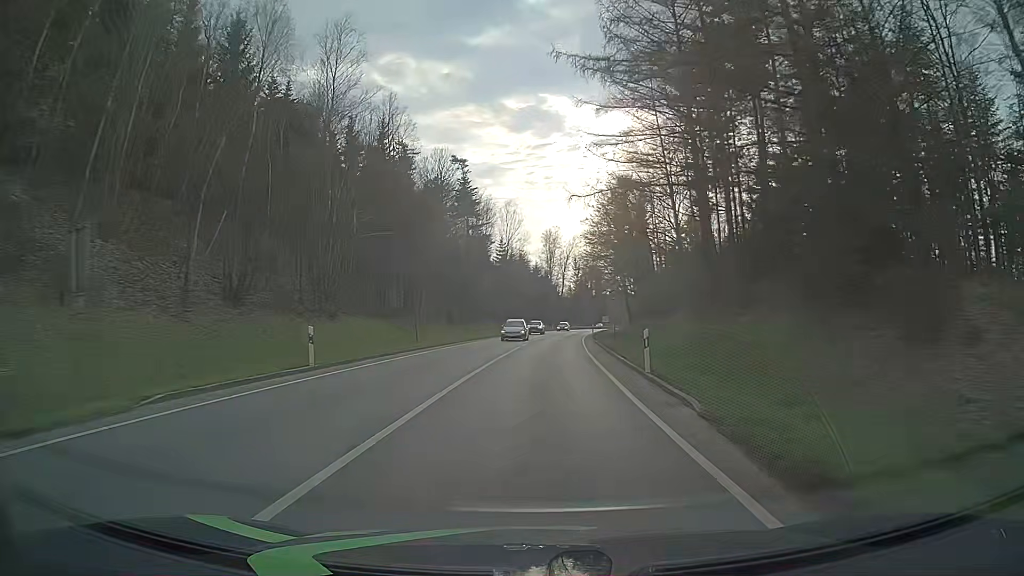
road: primary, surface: asphalt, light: Day
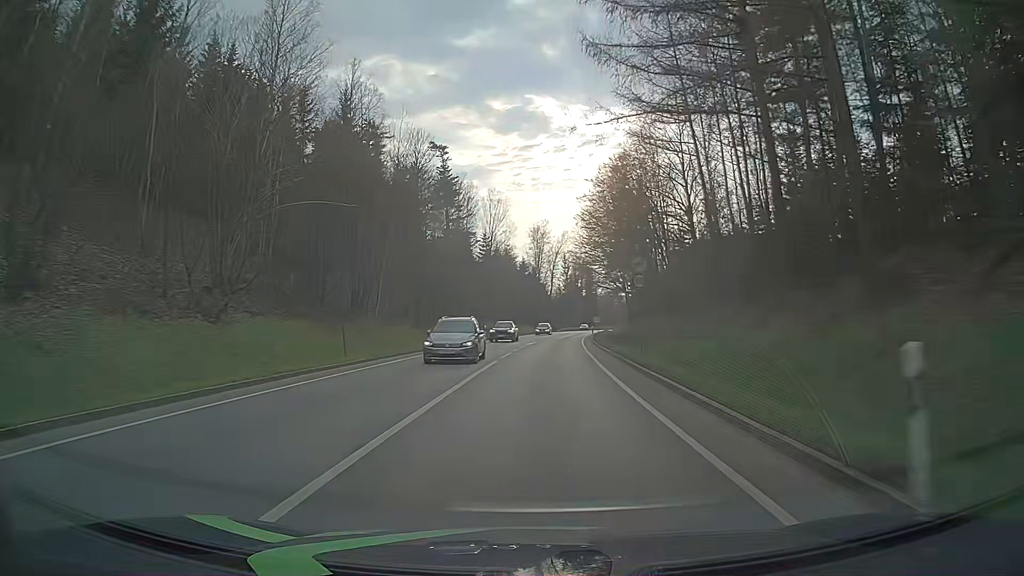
(+0.1, +12.6) m; +1°
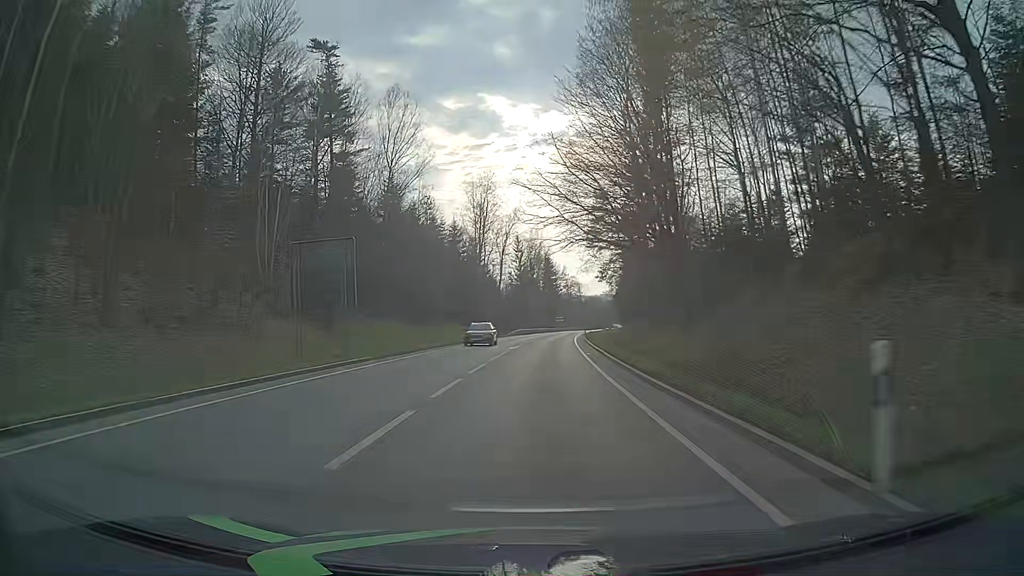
(+1.8, +50.2) m; +4°
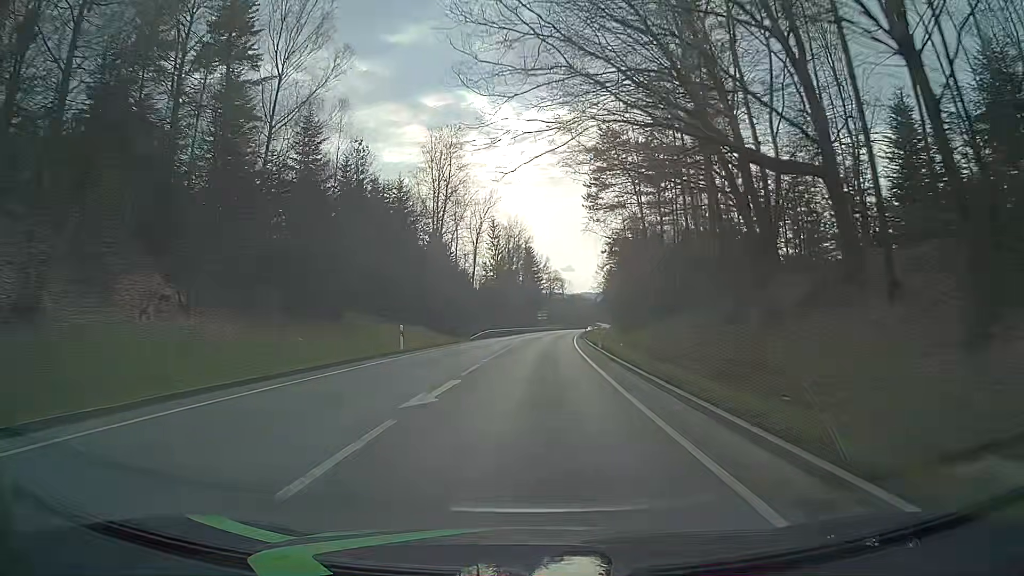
(+0.3, +25.1) m; +2°
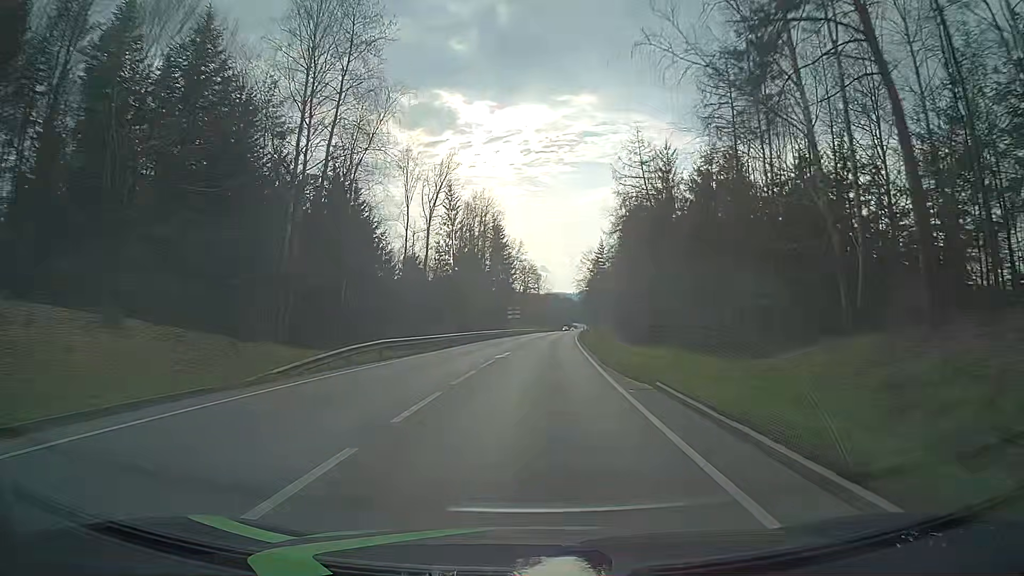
(+0.6, +37.7) m; +2°
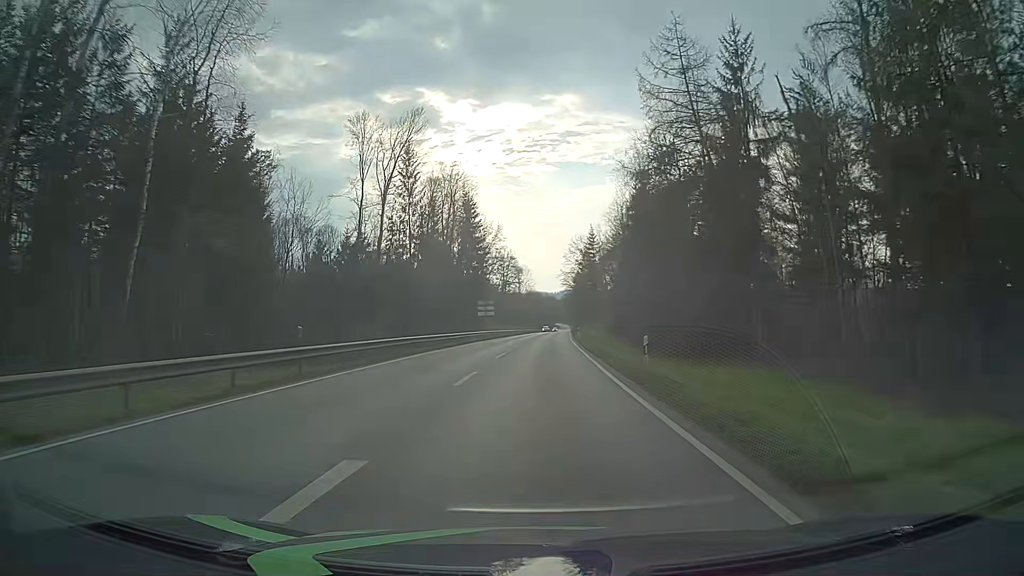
(+0.2, +25.1) m; +1°
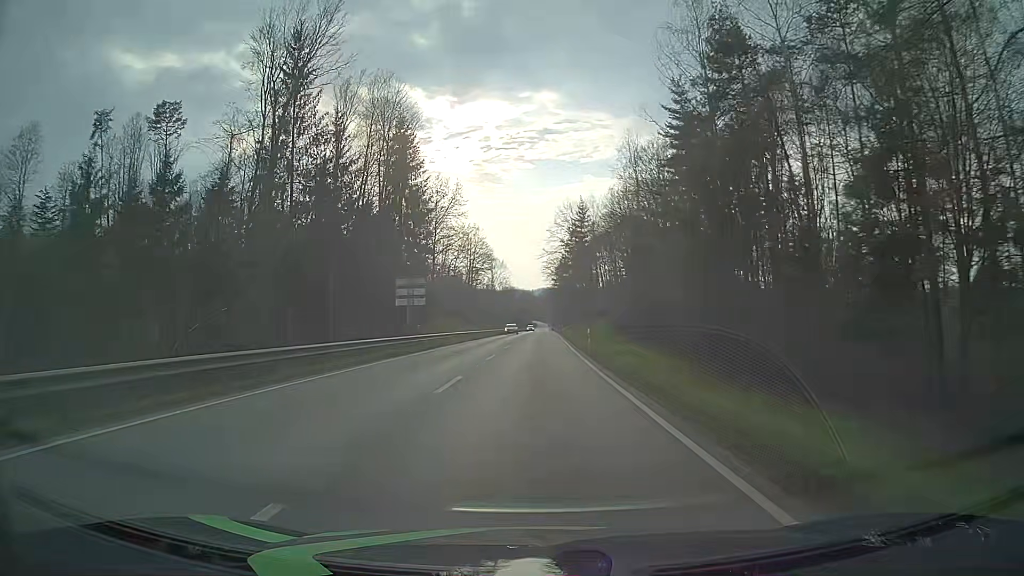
(+0.8, +37.7) m; +2°
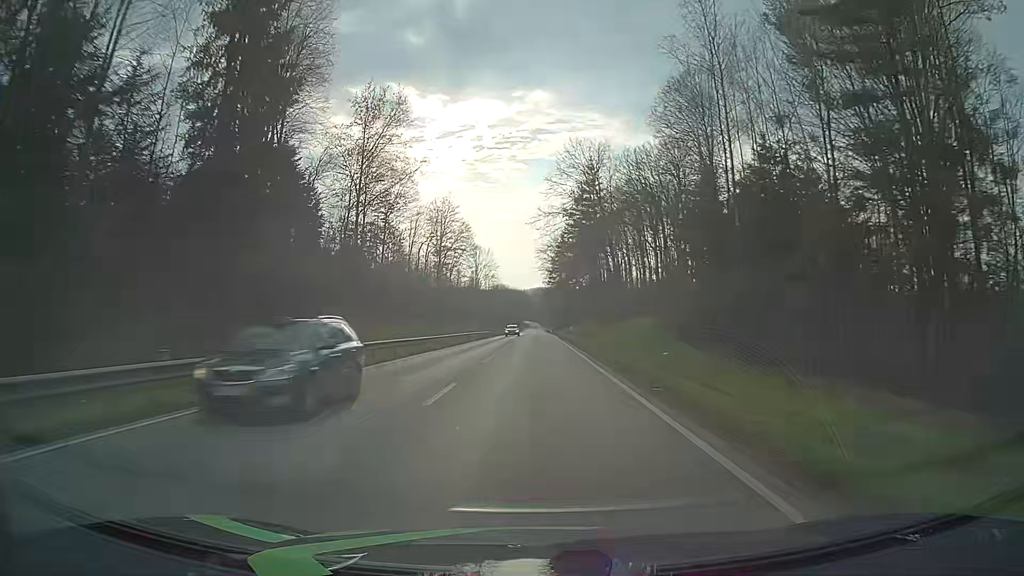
(+0.2, +37.7) m; 0°
(0, +10) (0, +20) (0, +30) (0, +40) (0, +50) (0, +60) (0, +70) (+1, +80) (+1, +90) (+1, +100) m
